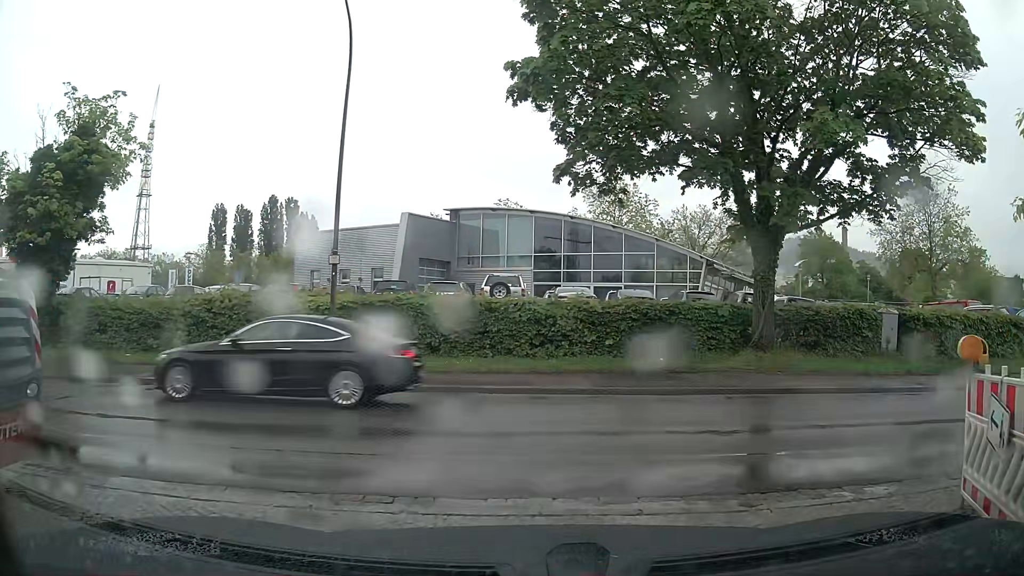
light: Day
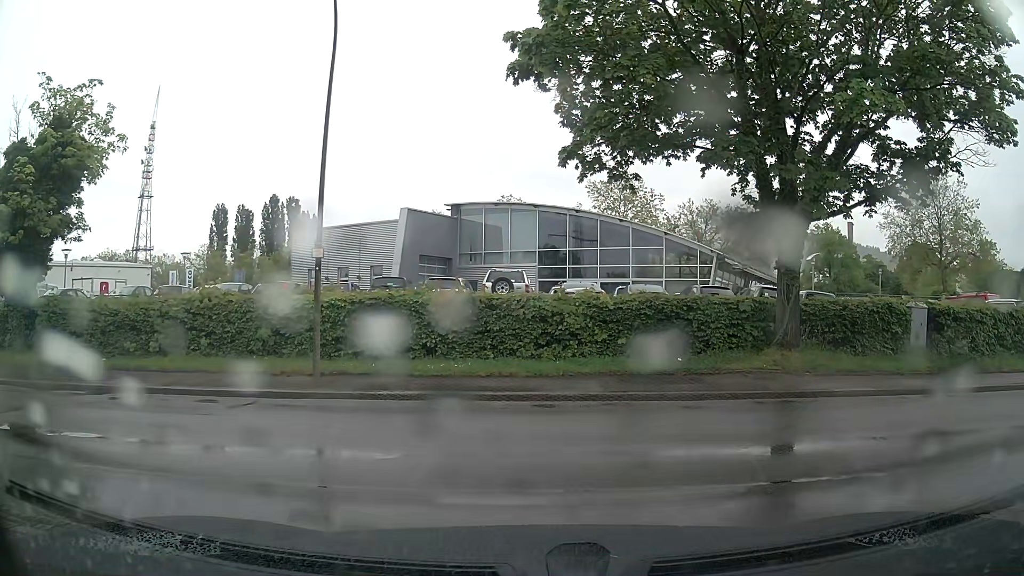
(0.0, +1.3) m; 0°
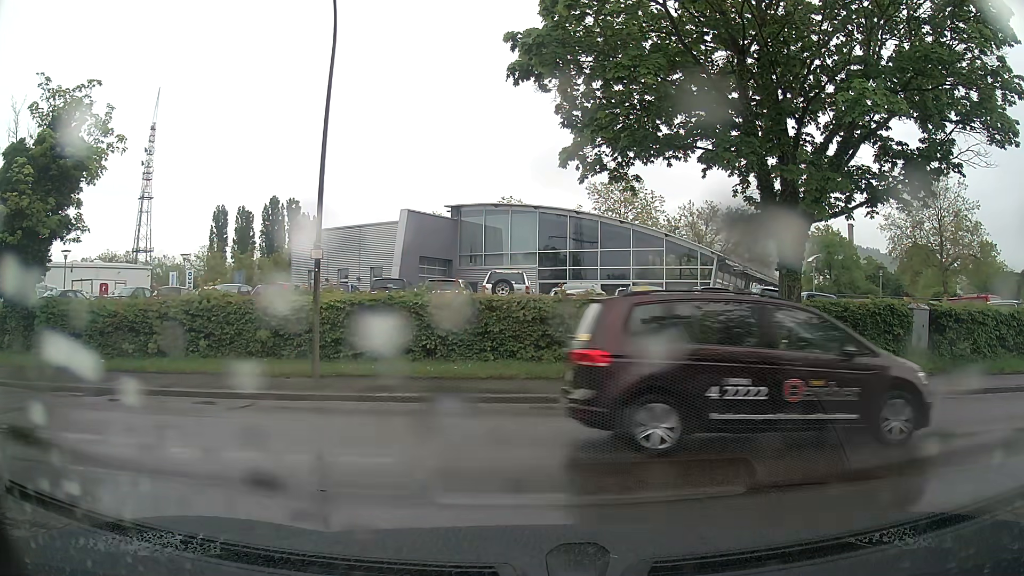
(0.0, +0.1) m; 0°
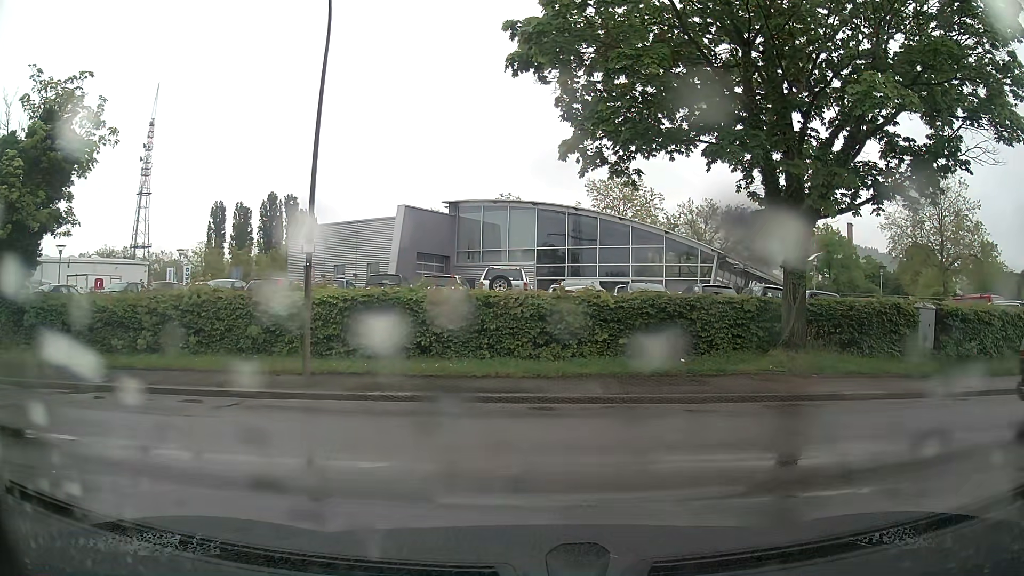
(0.0, +0.5) m; 0°
